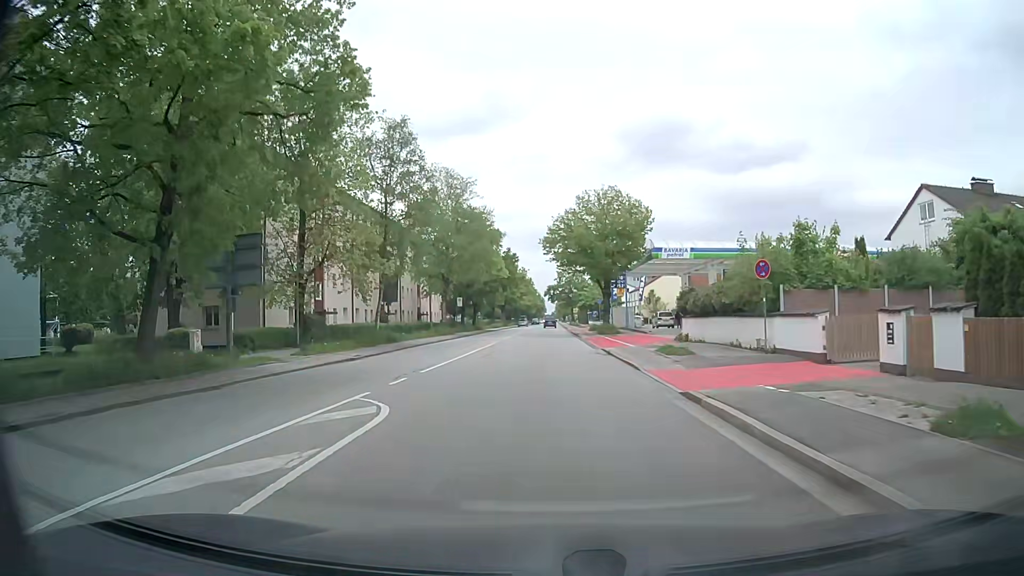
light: Day
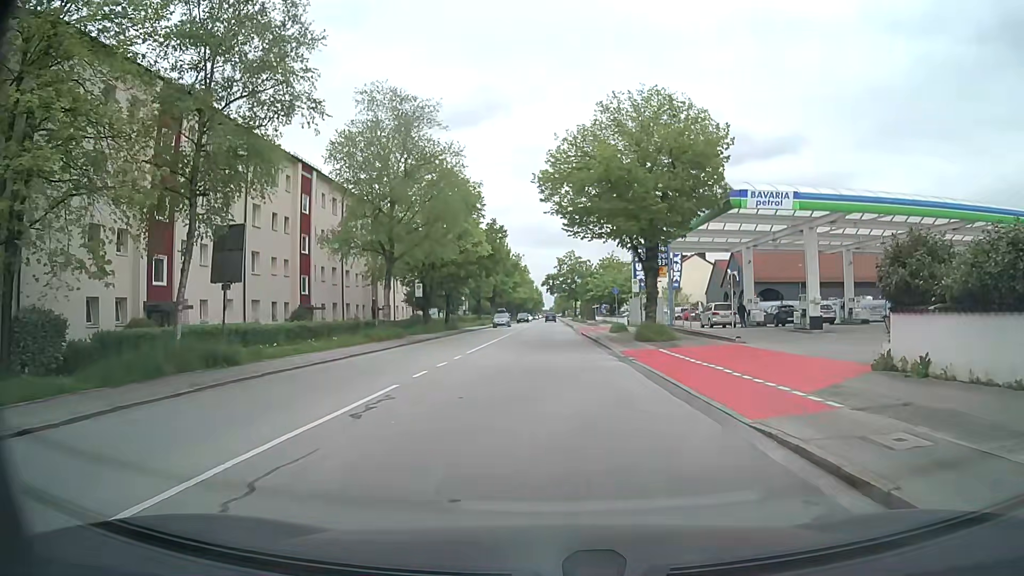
(0.0, +21.3) m; 0°
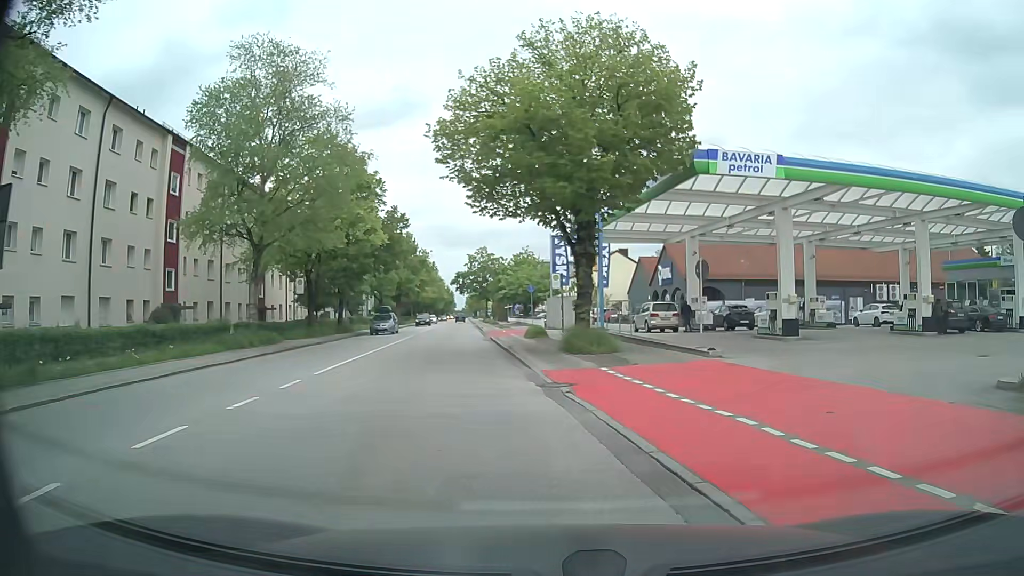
(+0.4, +7.5) m; +8°
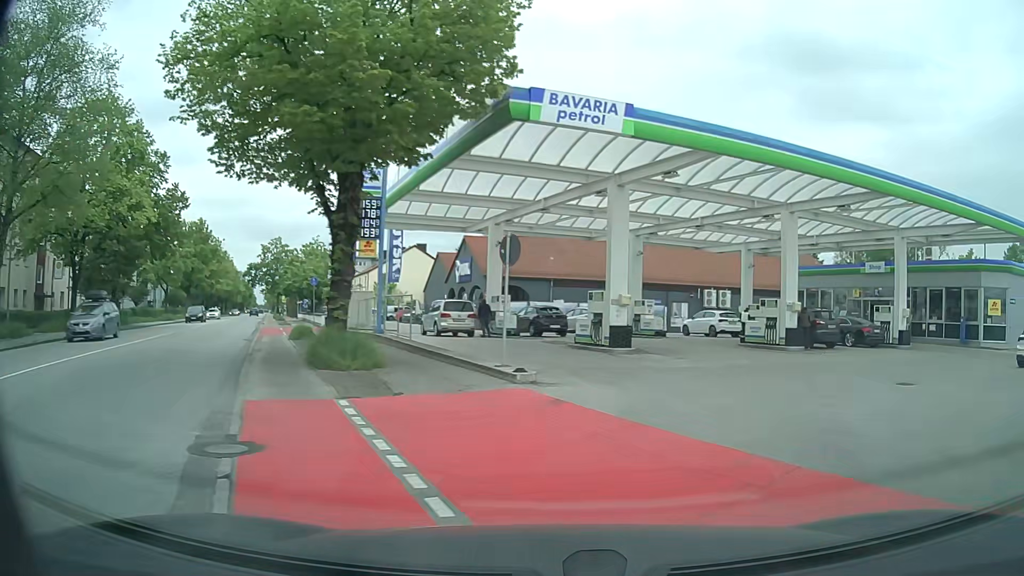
(+0.7, +6.2) m; +17°
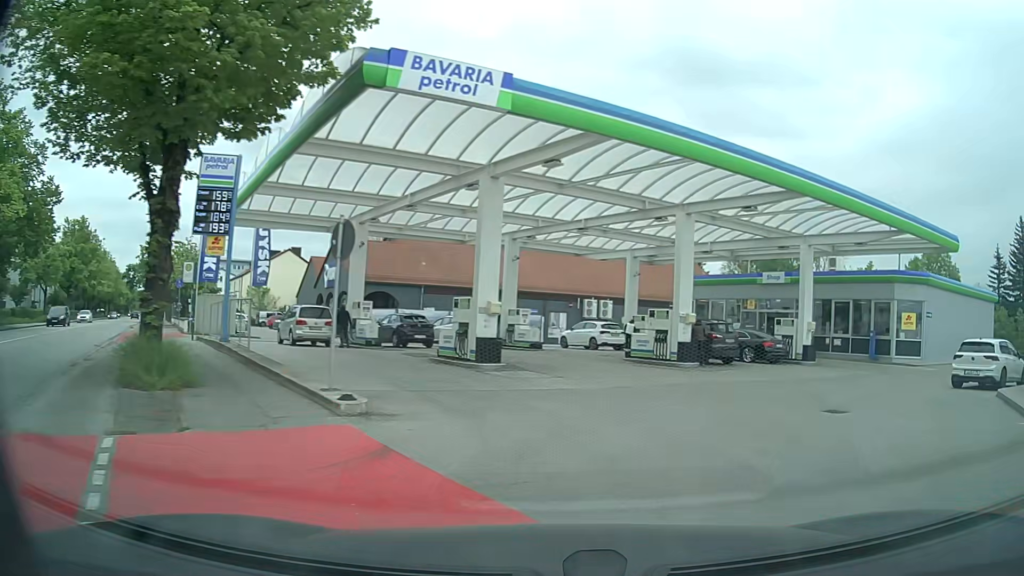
(+0.2, +2.8) m; +11°
